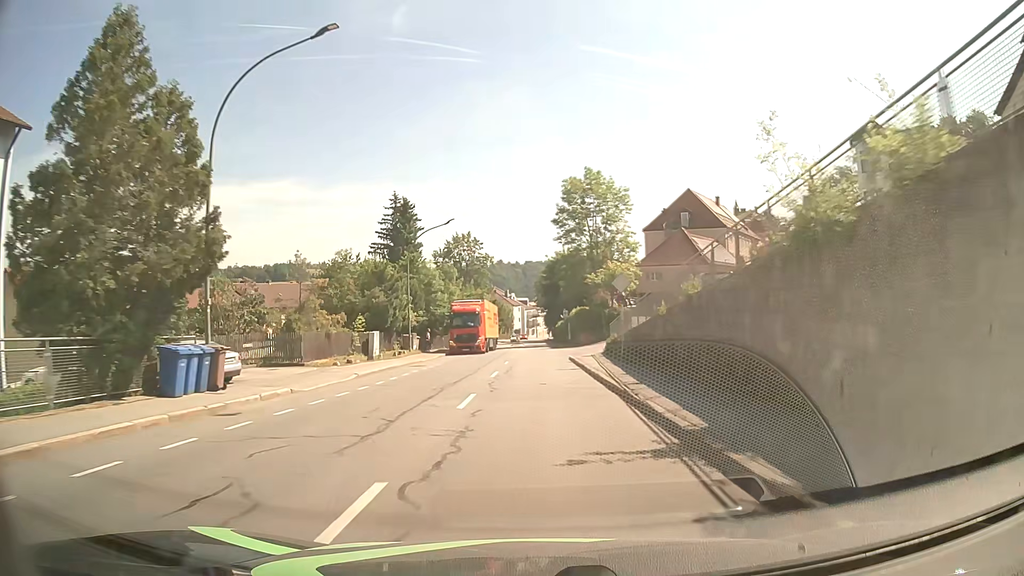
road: tertiary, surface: asphalt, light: Day
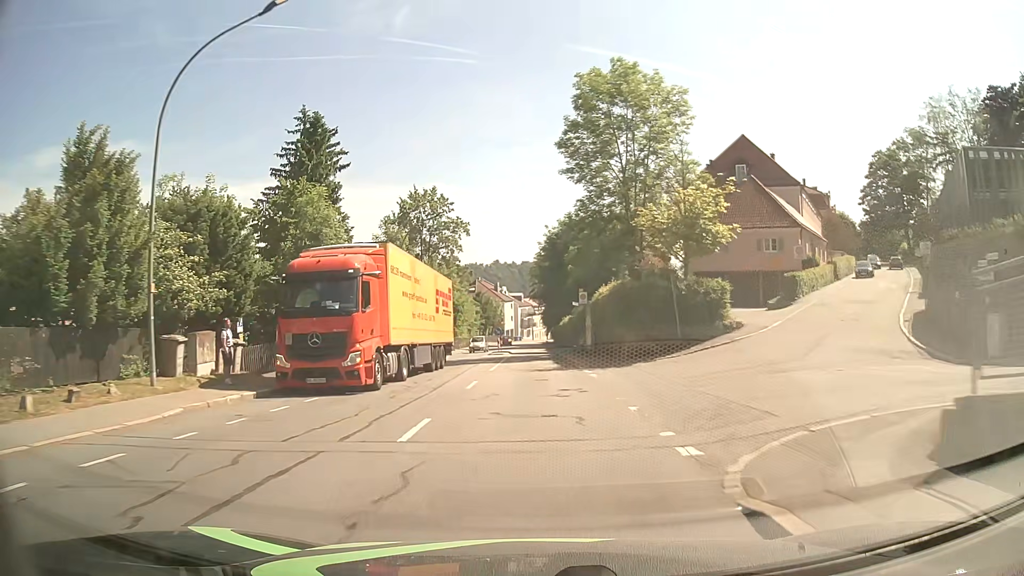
(+0.2, +31.5) m; 0°
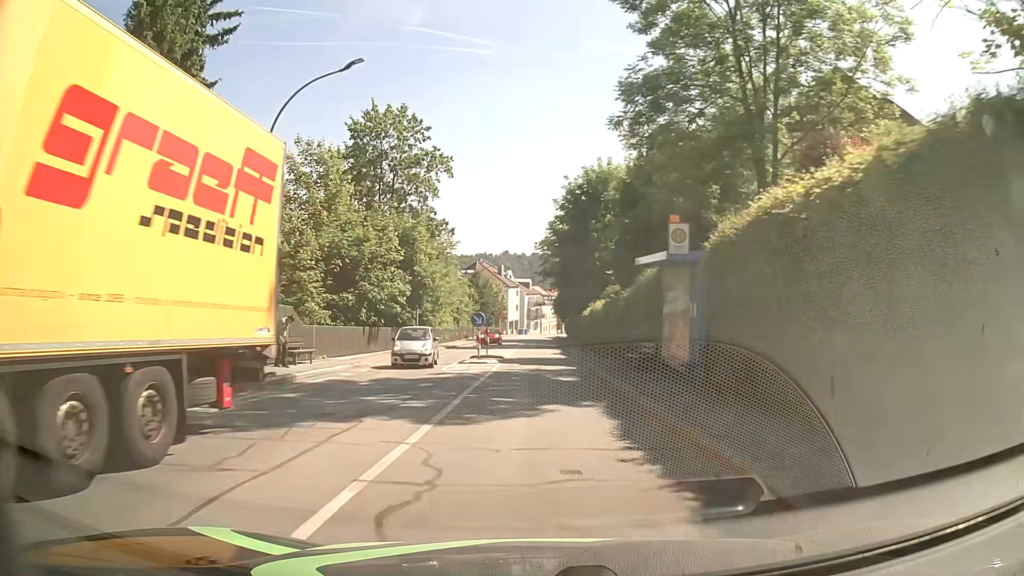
(-0.2, +23.1) m; 0°
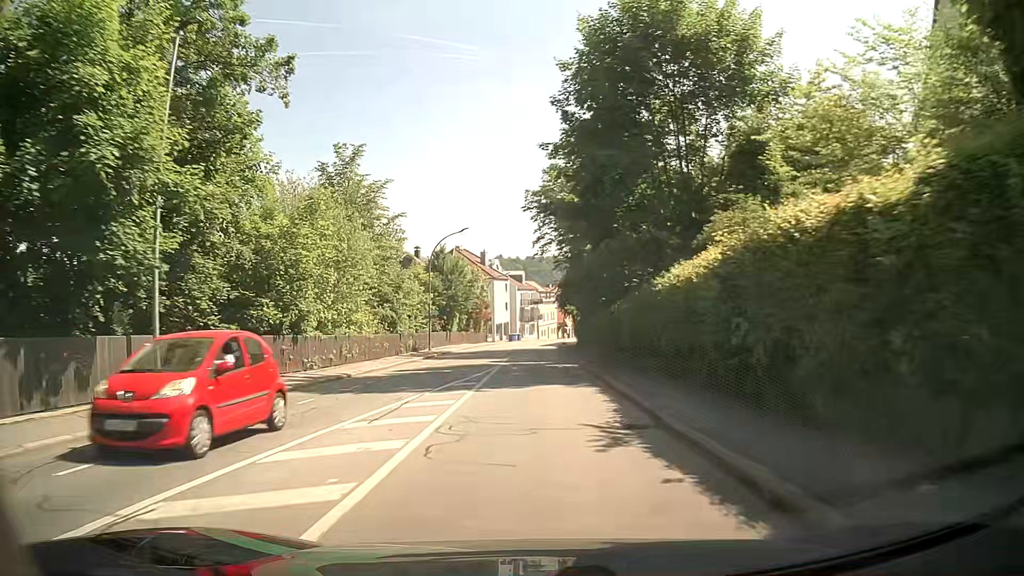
(-0.1, +30.4) m; 0°
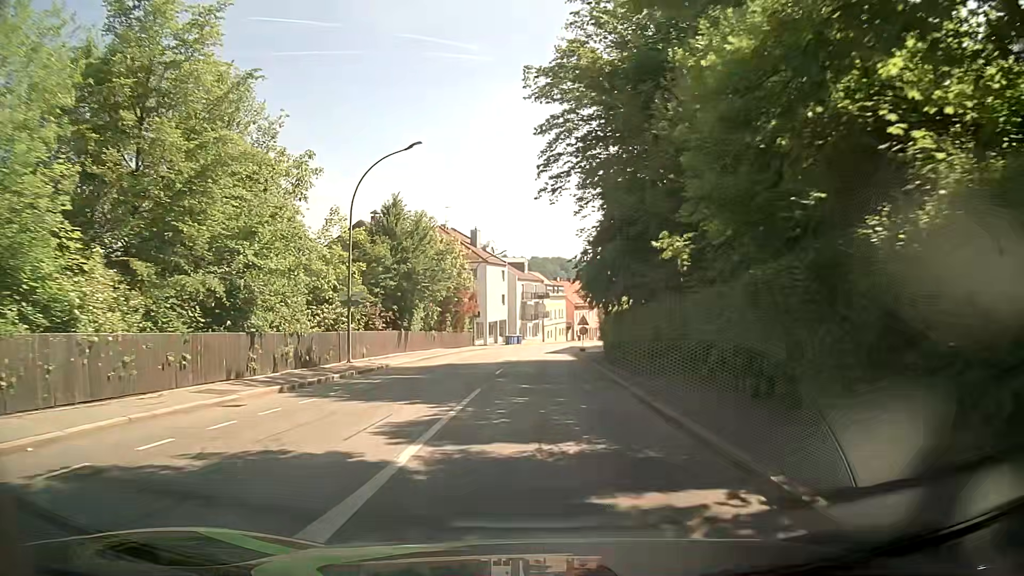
(-0.1, +22.4) m; -1°
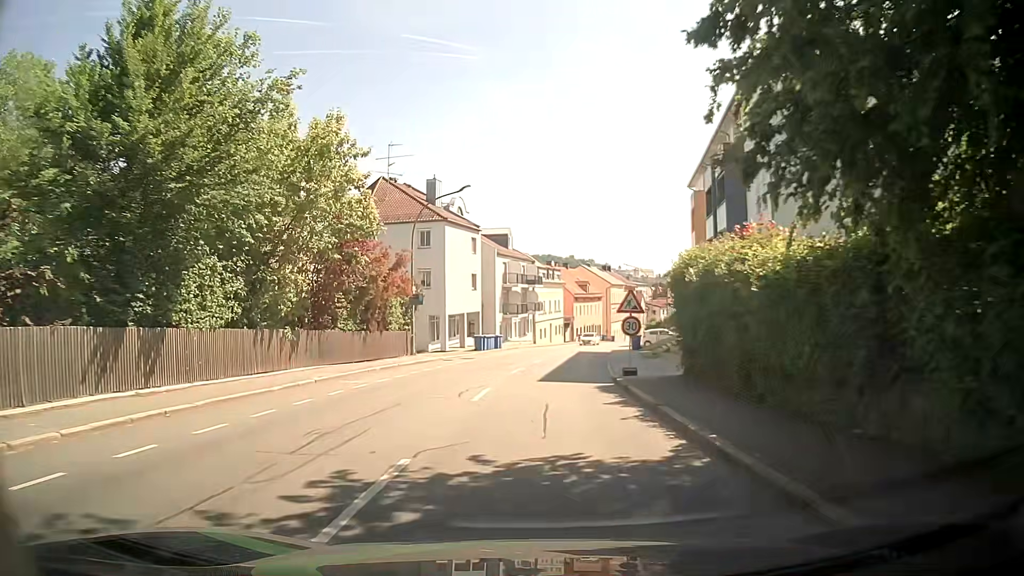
(+0.5, +26.1) m; +1°
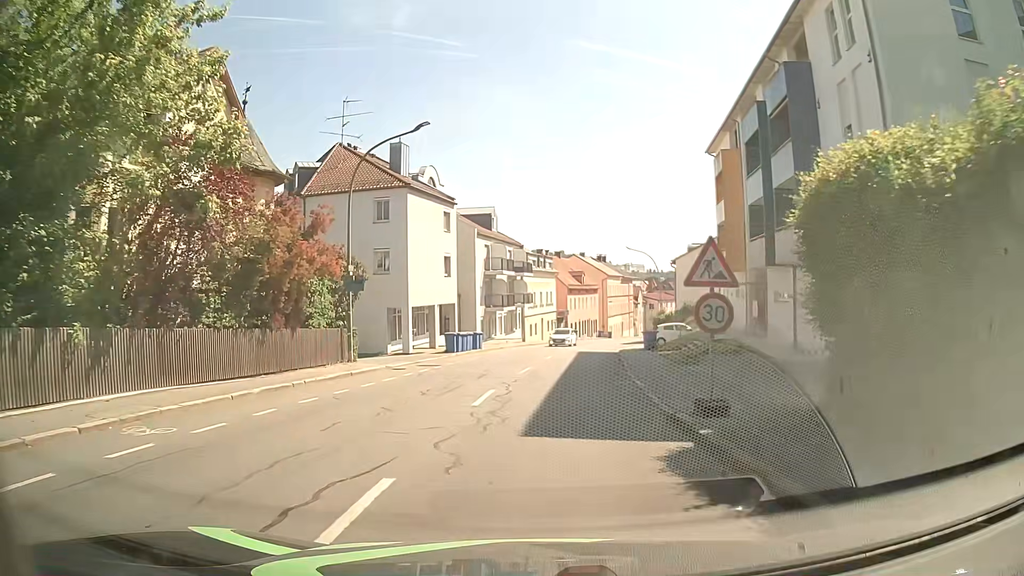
(+0.1, +9.9) m; +1°
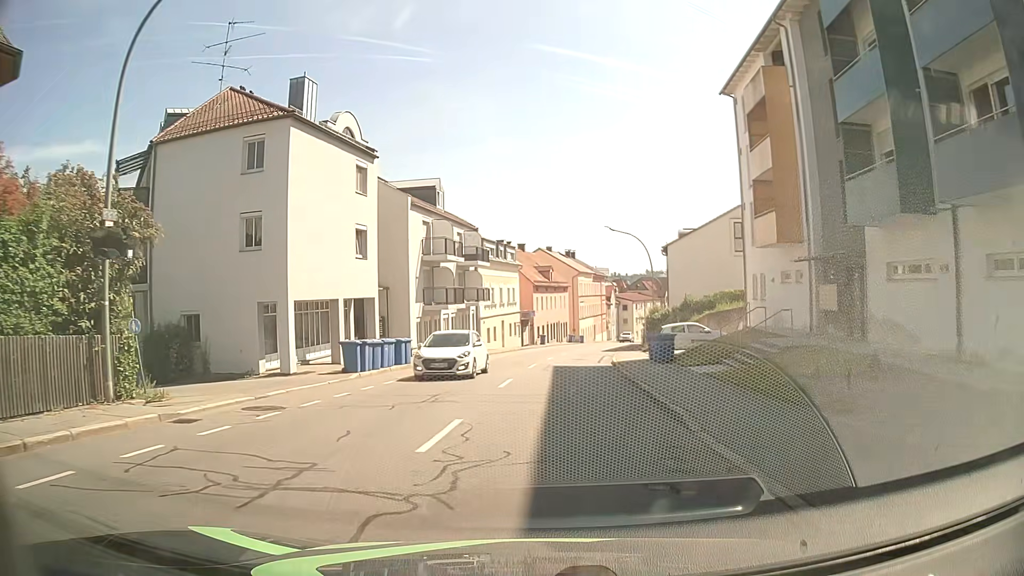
(+0.4, +13.4) m; +4°
(0, +10) (+1, +20) (+1, +30) (+2, +40) (+4, +50) (+6, +60) (+8, +69) (+10, +79) (+12, +89) (+15, +99) m
